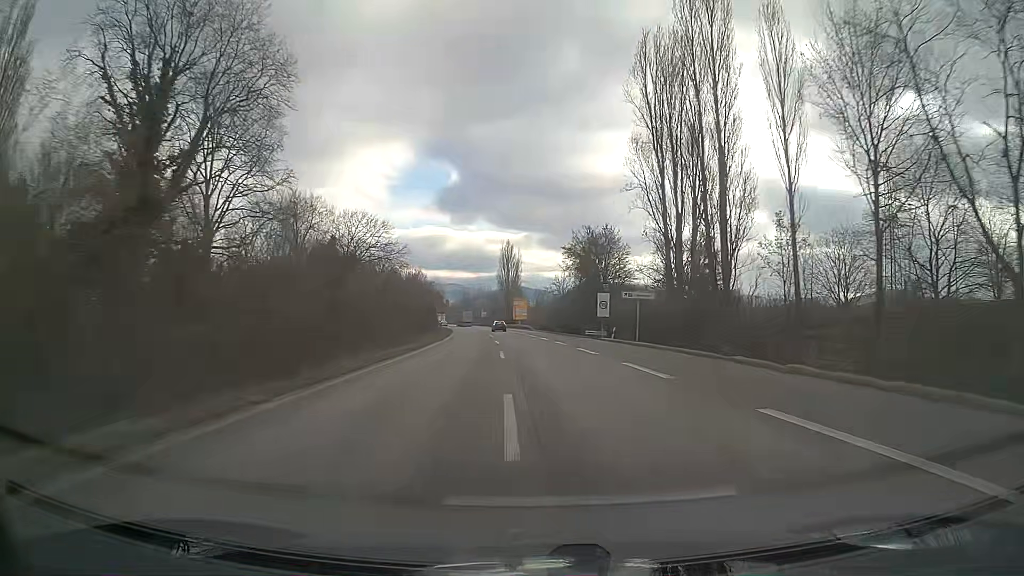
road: trunk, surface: asphalt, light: Day
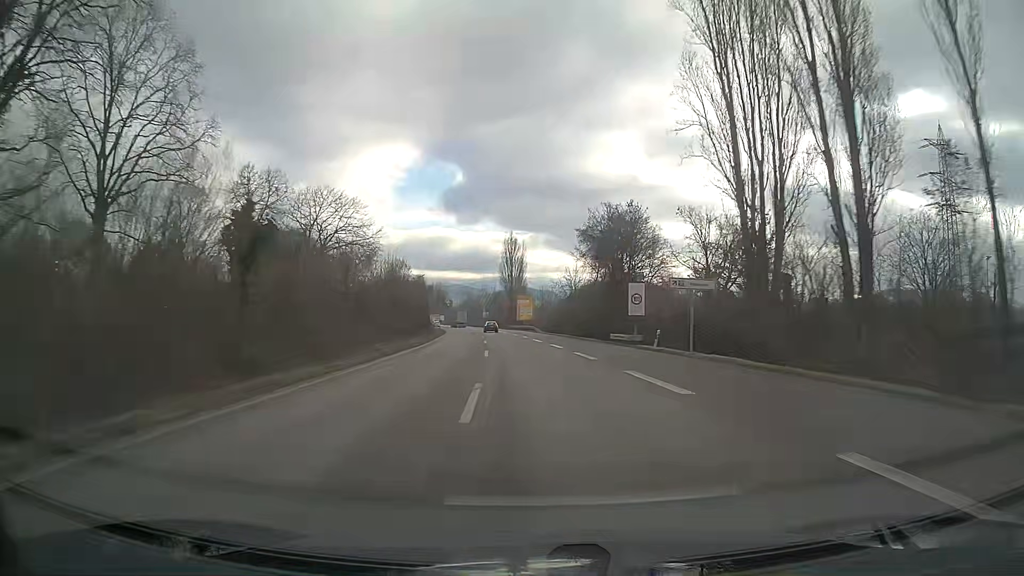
(-0.1, +15.7) m; -1°
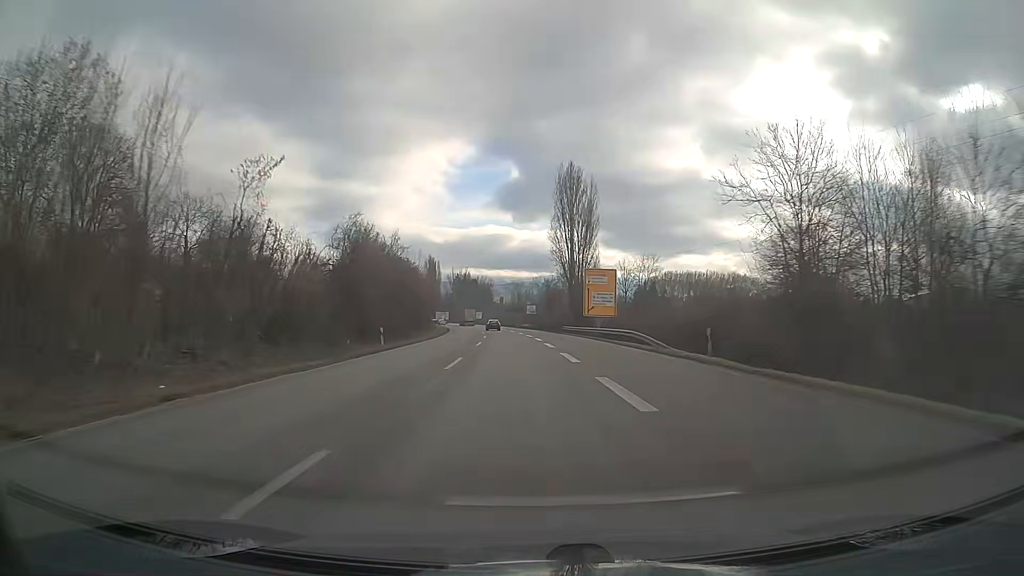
(-2.3, +62.1) m; -5°
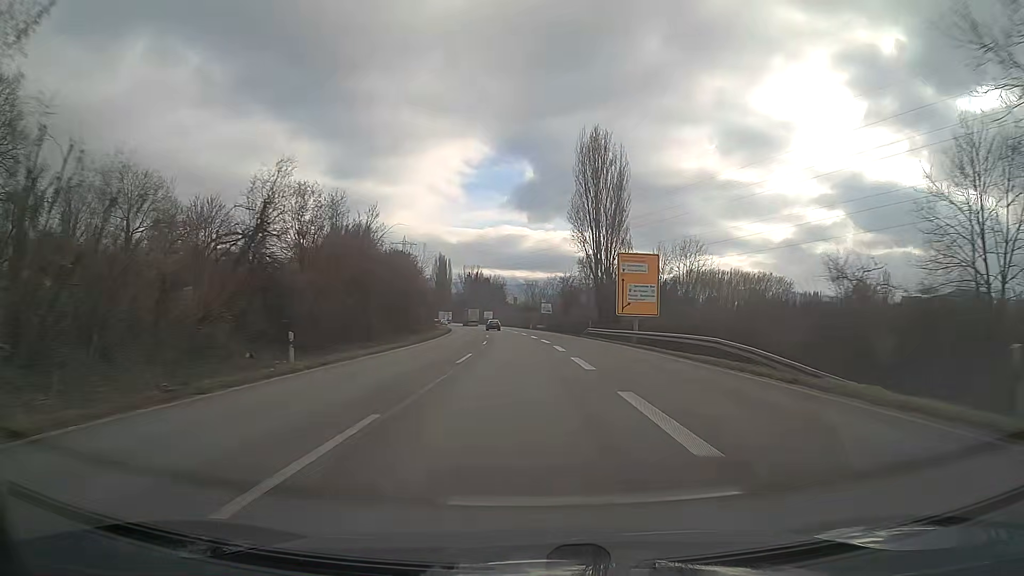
(-0.2, +15.4) m; -1°
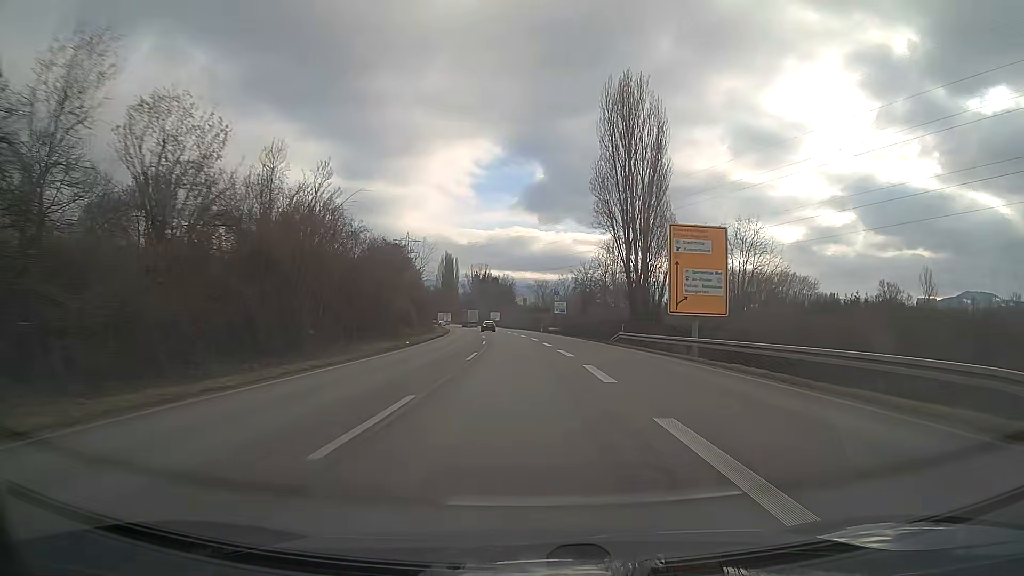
(-0.1, +15.4) m; -1°
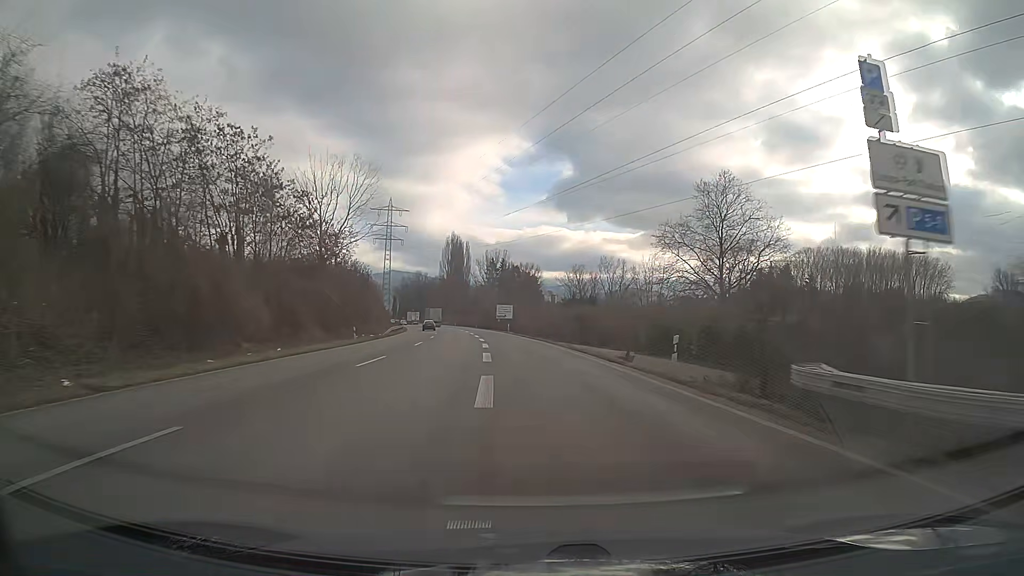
(-1.5, +76.7) m; -2°
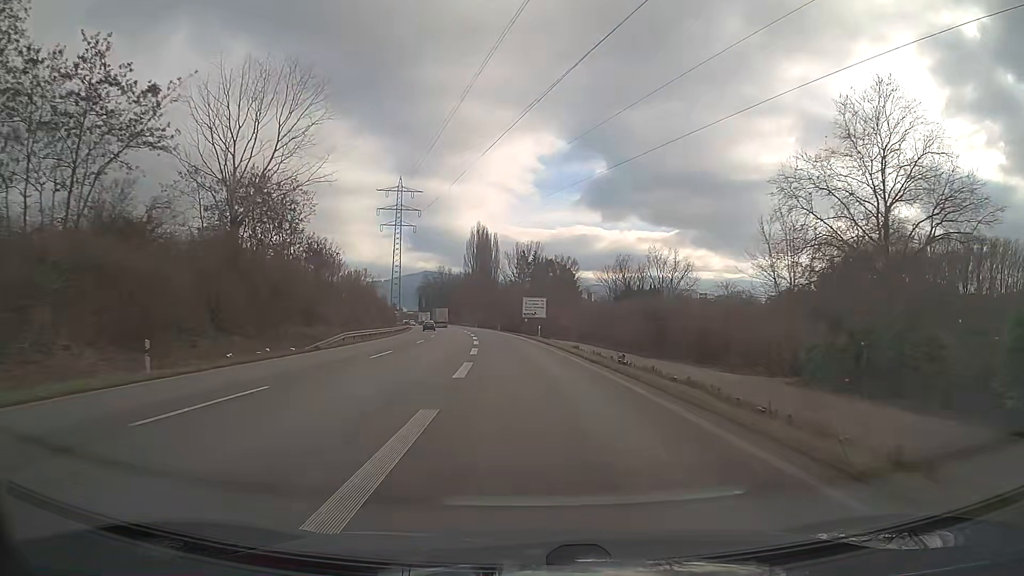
(-0.7, +30.4) m; -3°
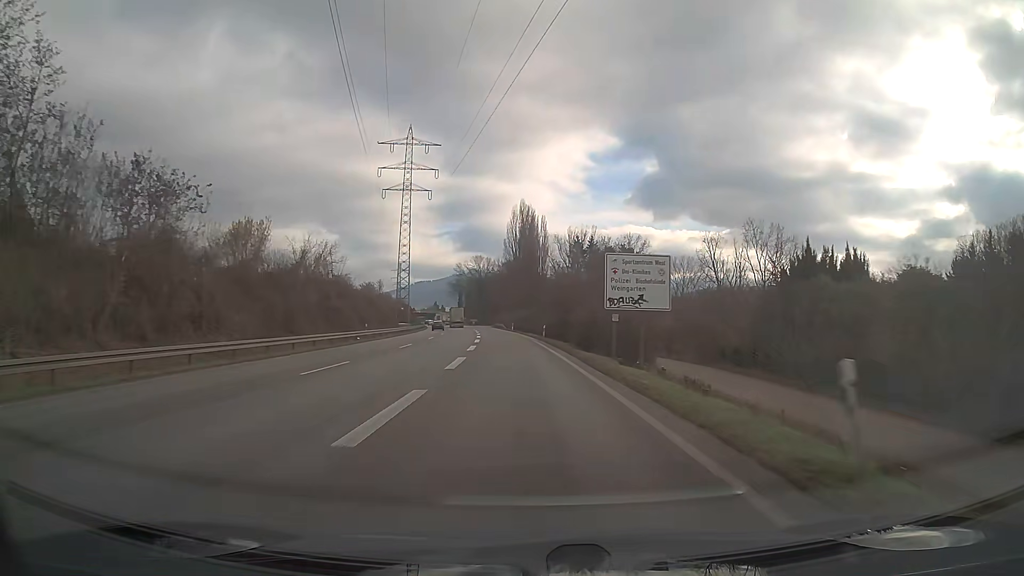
(-1.8, +45.1) m; -4°
(0, +10) (0, +20) (-1, +30) (-1, +40) (-2, +50) (-3, +60) (-3, +70) (-4, +80) (-5, +90) (-6, +100) m
